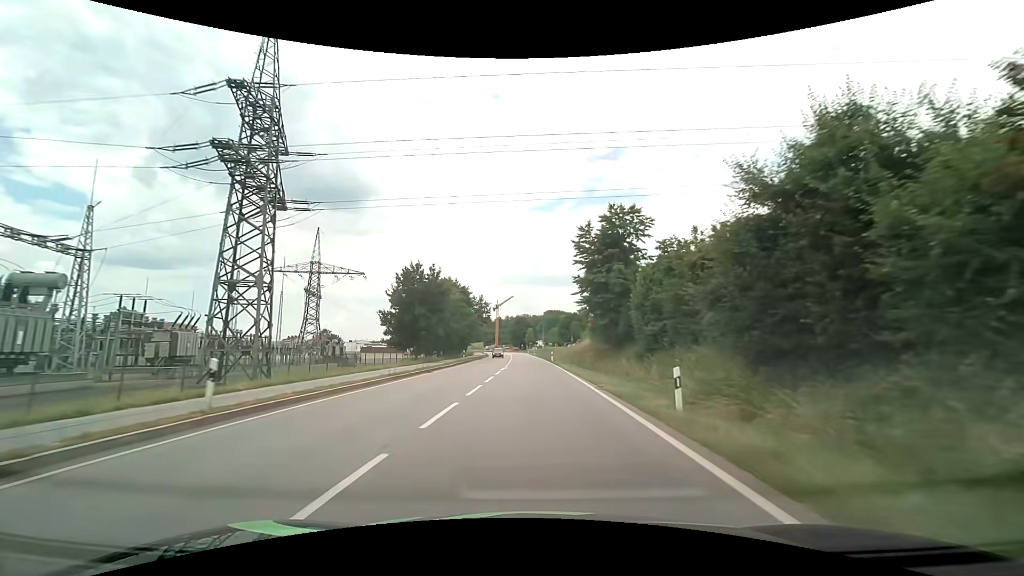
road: primary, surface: asphalt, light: Day
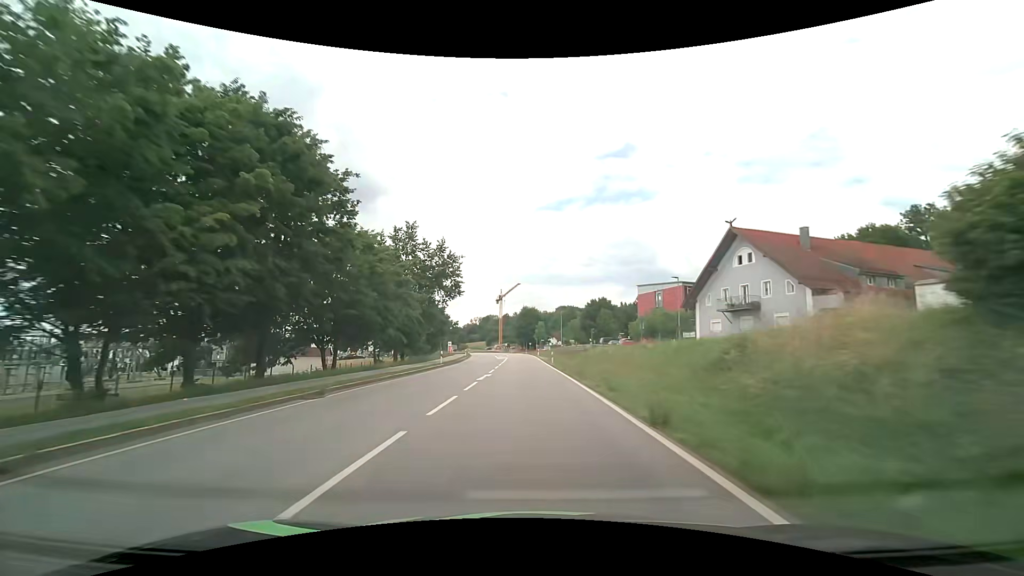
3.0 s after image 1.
(-0.4, +52.6) m; -1°
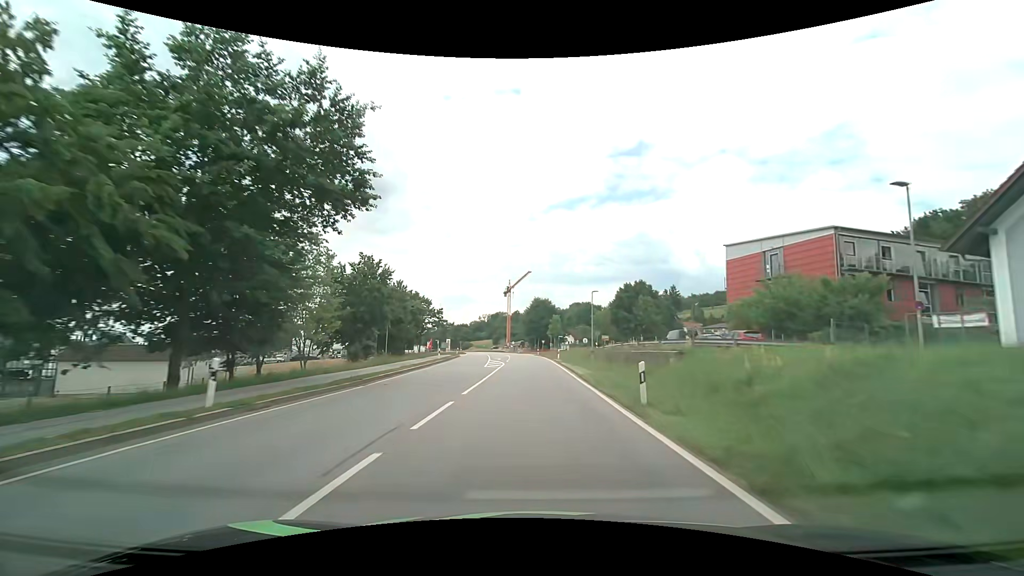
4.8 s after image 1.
(-0.6, +31.9) m; -2°
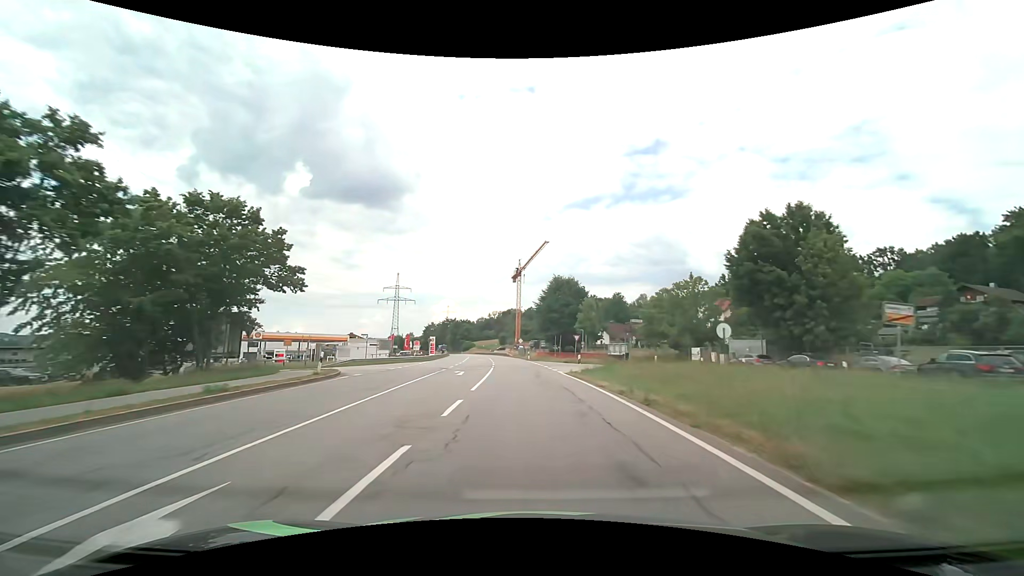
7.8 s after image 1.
(-0.6, +53.5) m; -1°
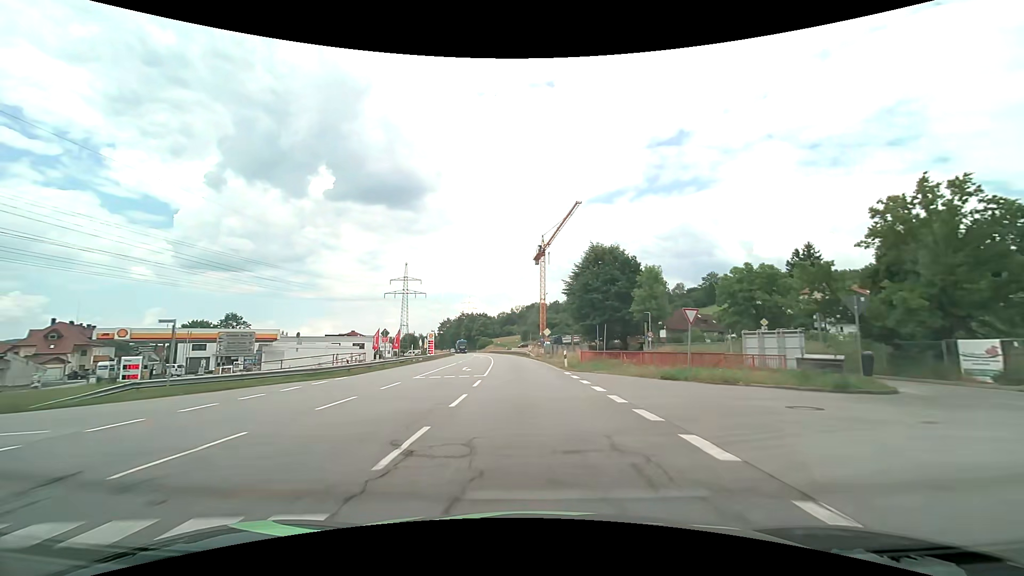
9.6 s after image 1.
(-0.8, +32.3) m; -3°
